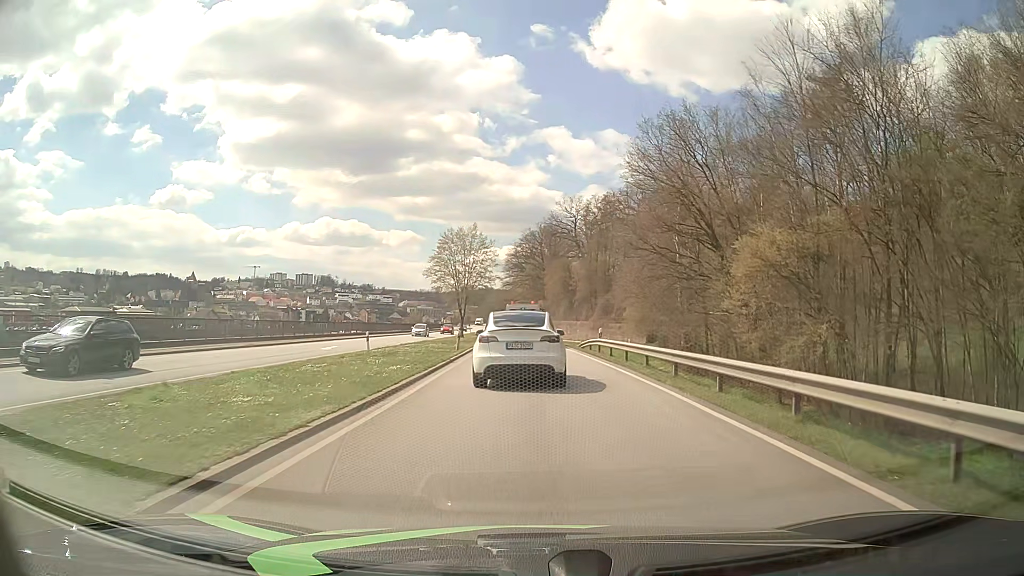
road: primary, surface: asphalt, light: Day
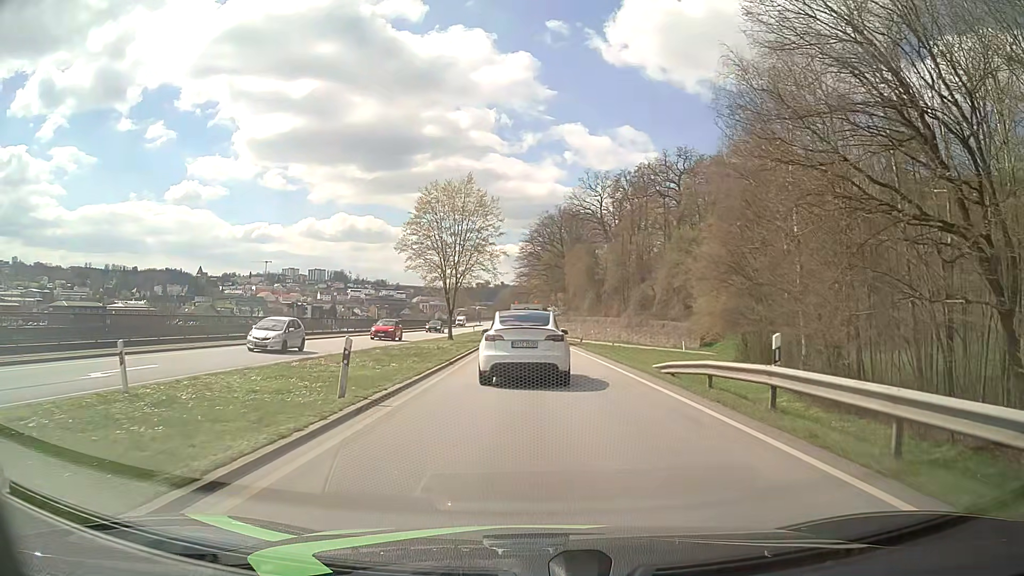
(-0.3, +22.8) m; -1°
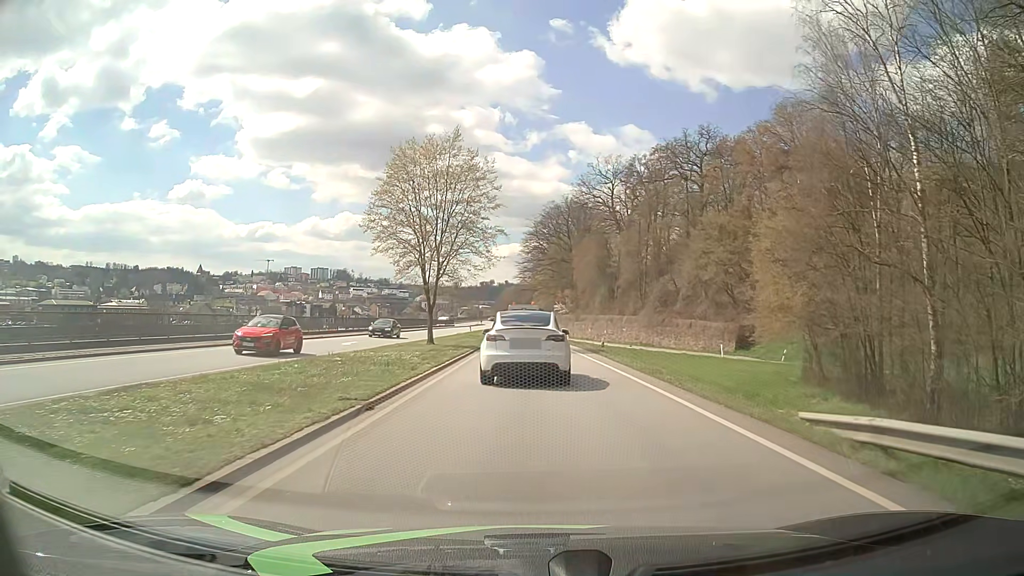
(-0.1, +11.6) m; 0°
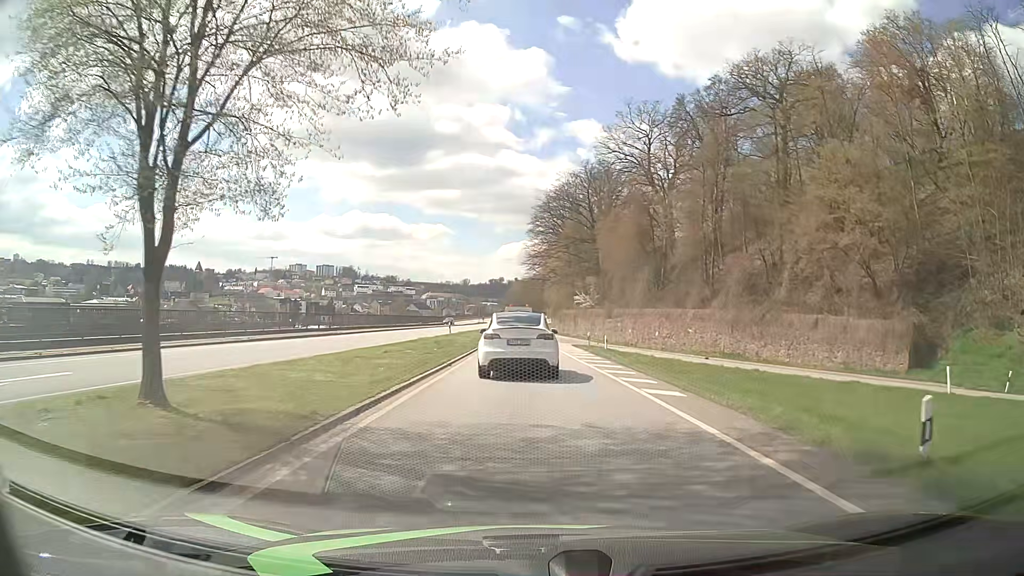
(-0.3, +29.2) m; -1°
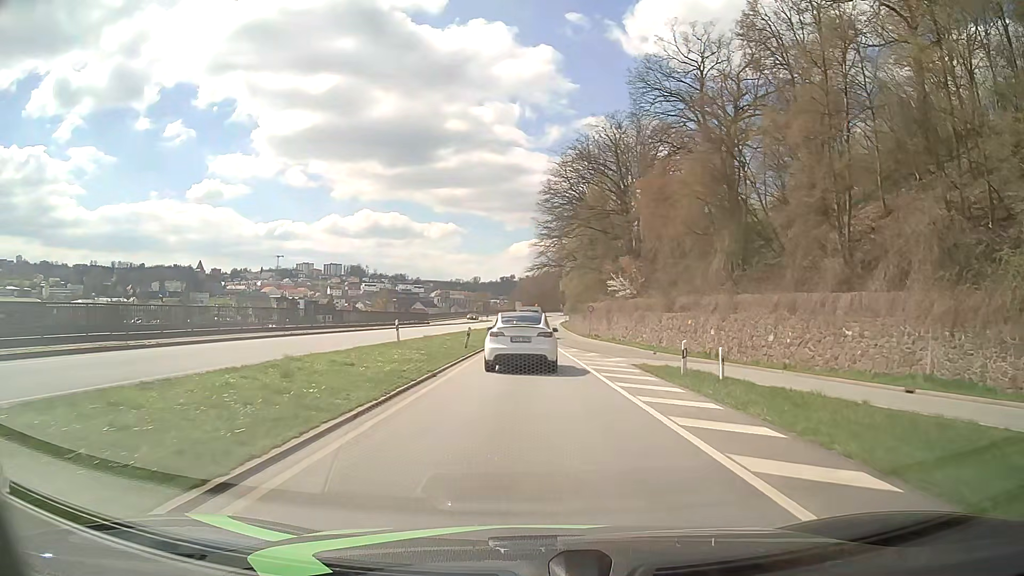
(-0.2, +24.8) m; -1°
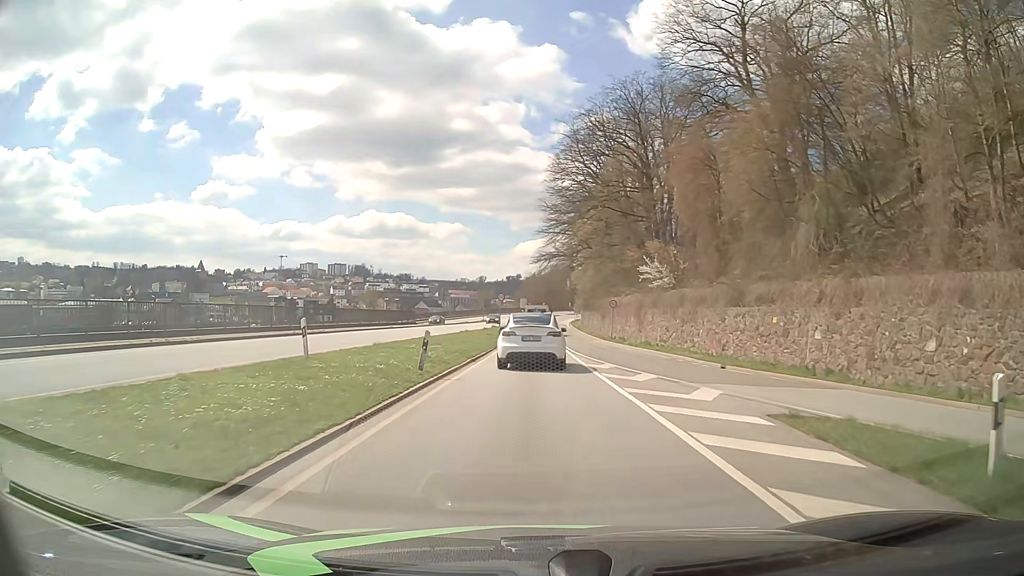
(-0.1, +13.1) m; -1°
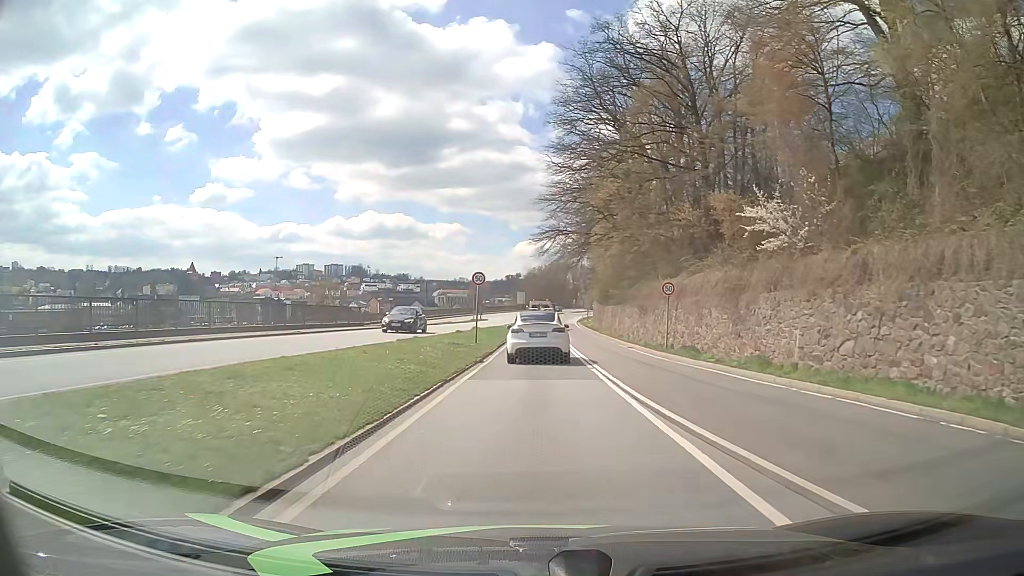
(0.0, +20.6) m; 0°
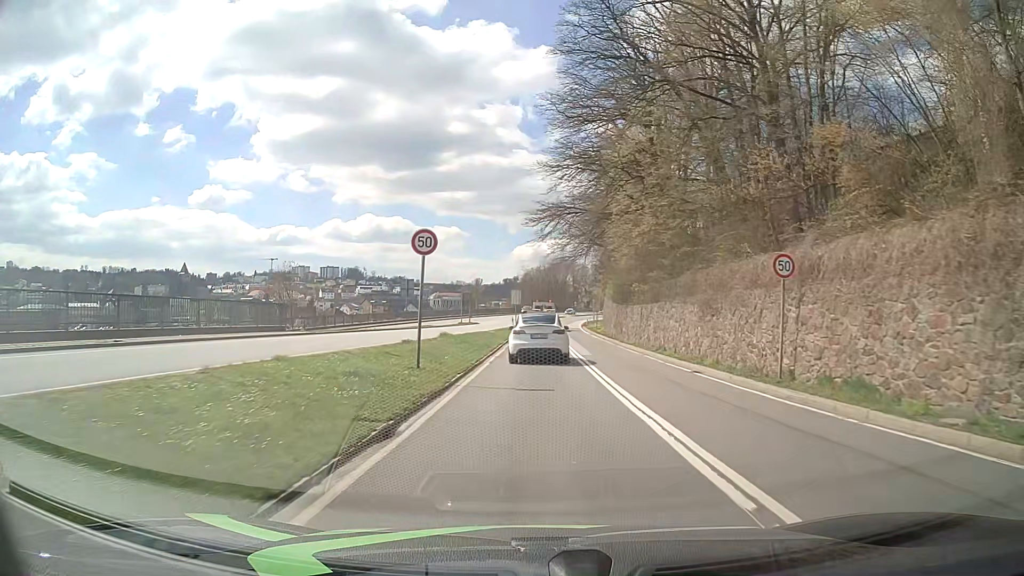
(0.0, +14.3) m; 0°
(0, +10) (0, +20) (0, +30) (0, +40) (+1, +50) (+1, +60) (+1, +70) (+2, +80) (+2, +90) (+3, +100) m
